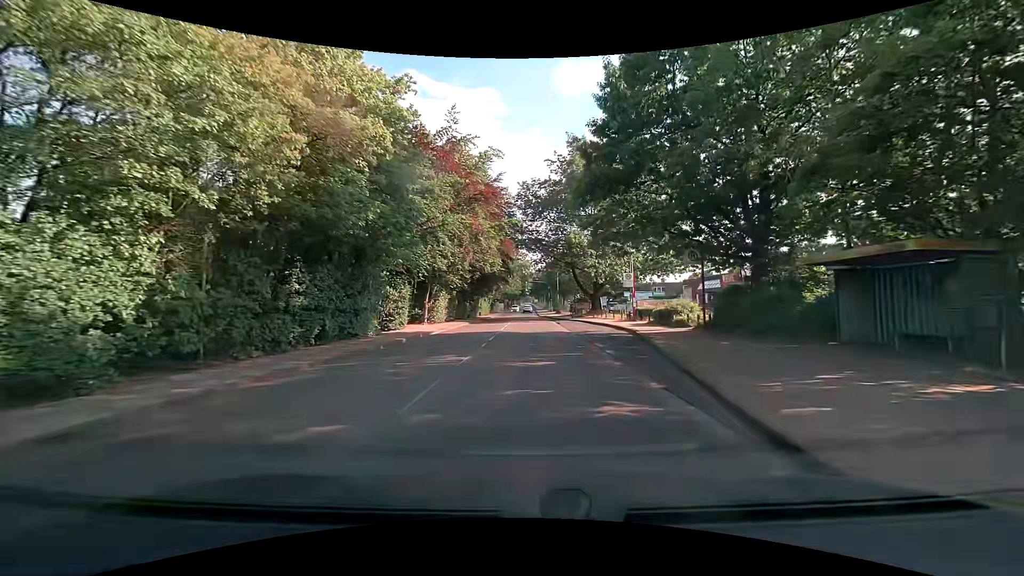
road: secondary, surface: asphalt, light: Day
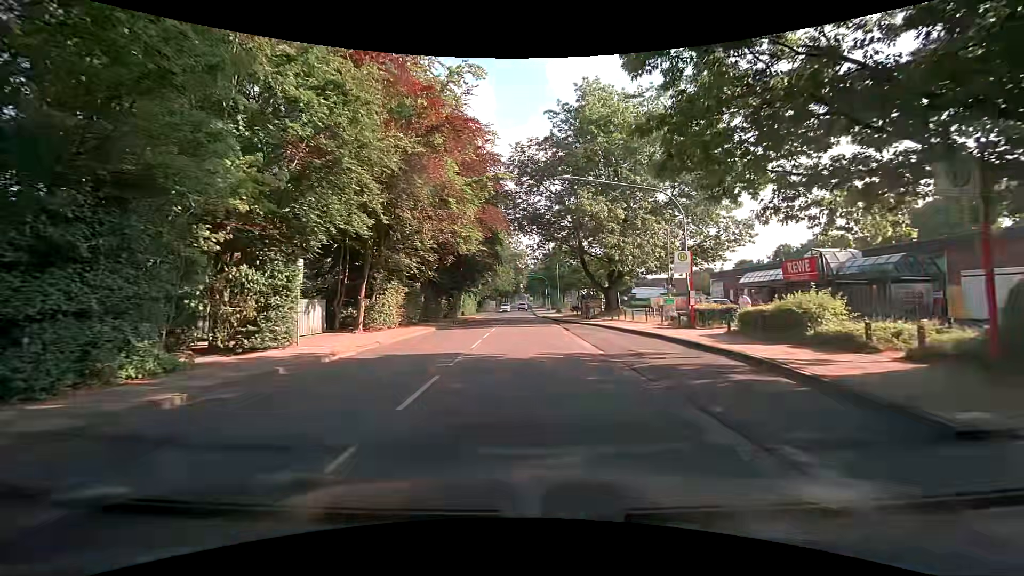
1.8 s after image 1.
(+0.2, +13.6) m; +1°
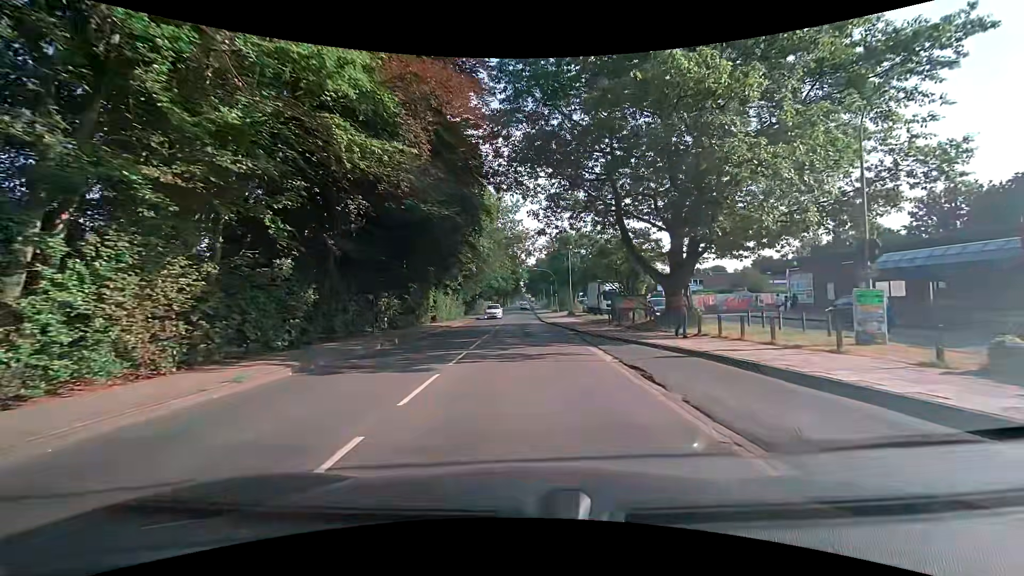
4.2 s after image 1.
(+0.2, +18.1) m; 0°
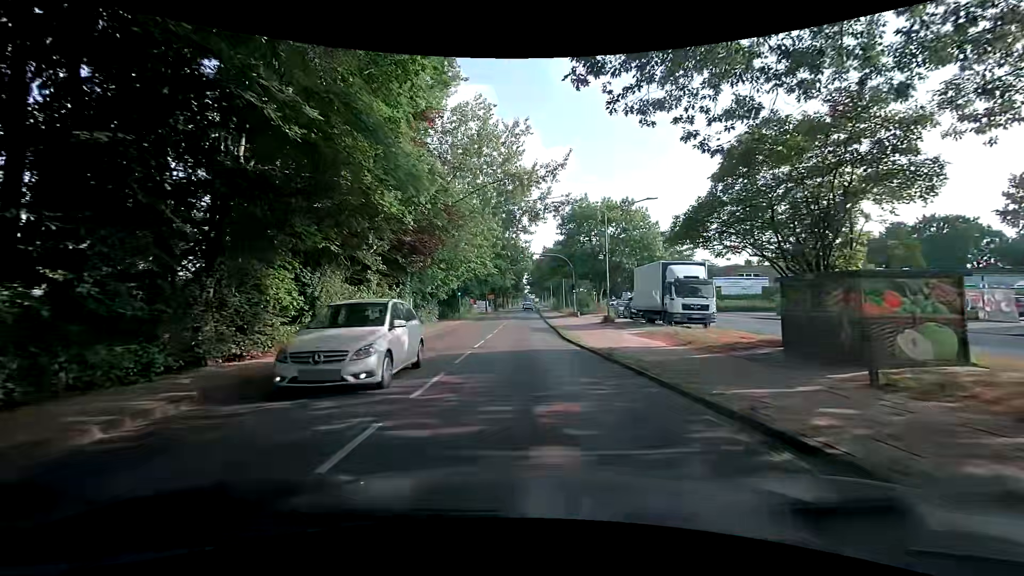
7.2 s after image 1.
(0.0, +22.5) m; +1°
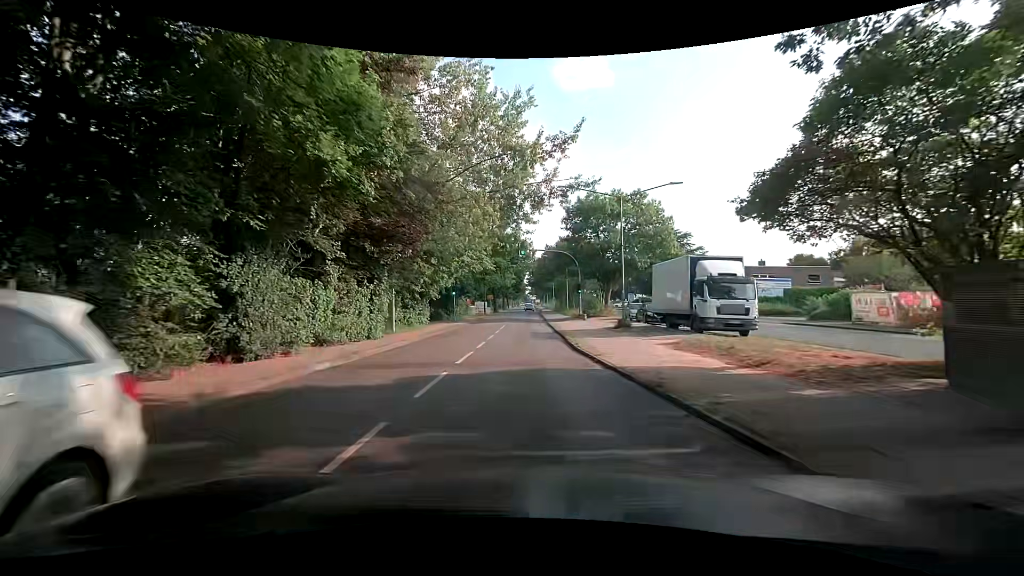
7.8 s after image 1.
(-0.1, +4.5) m; -1°
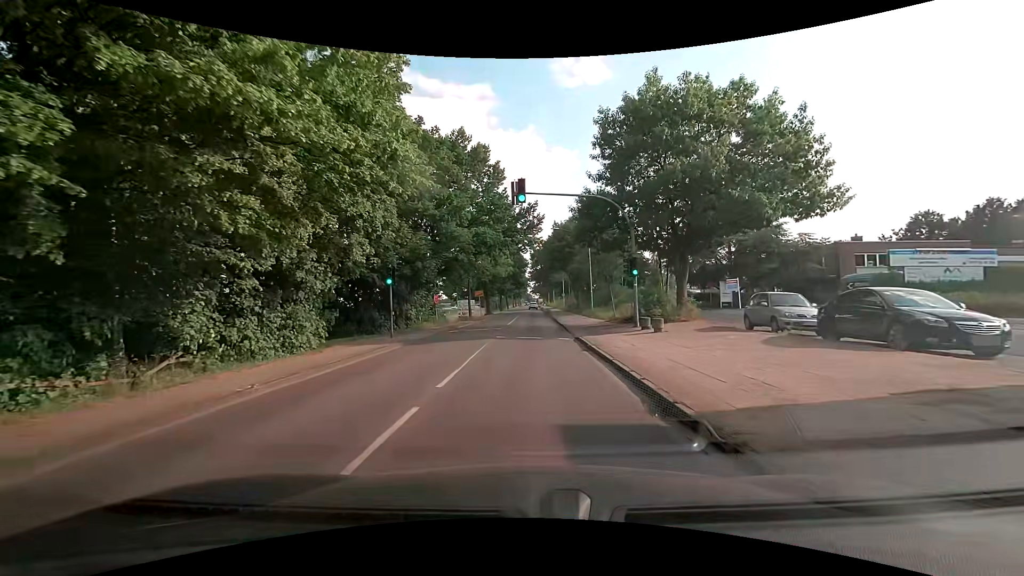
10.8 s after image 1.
(-0.1, +22.4) m; +1°
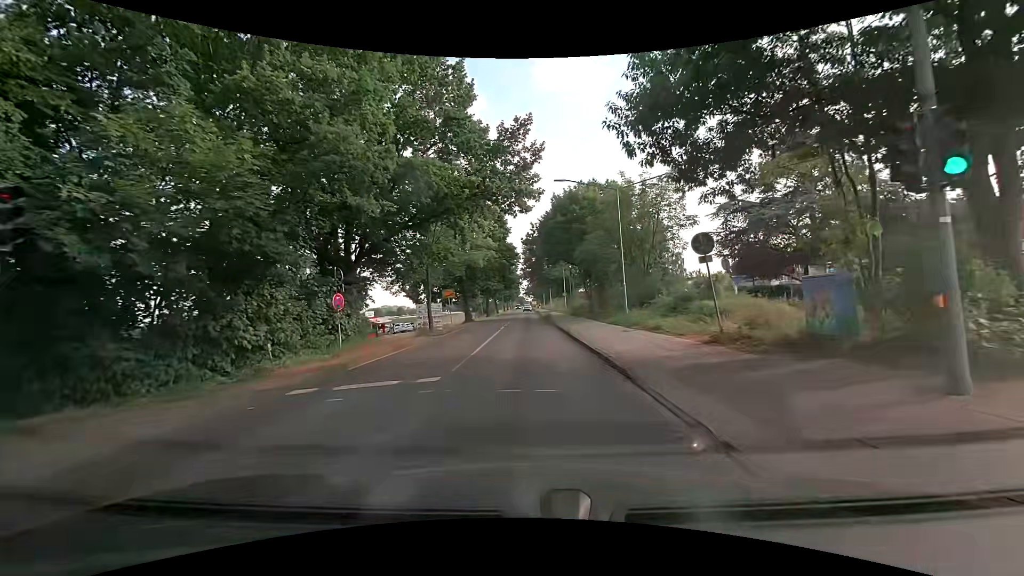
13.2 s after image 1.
(-0.2, +17.8) m; -1°
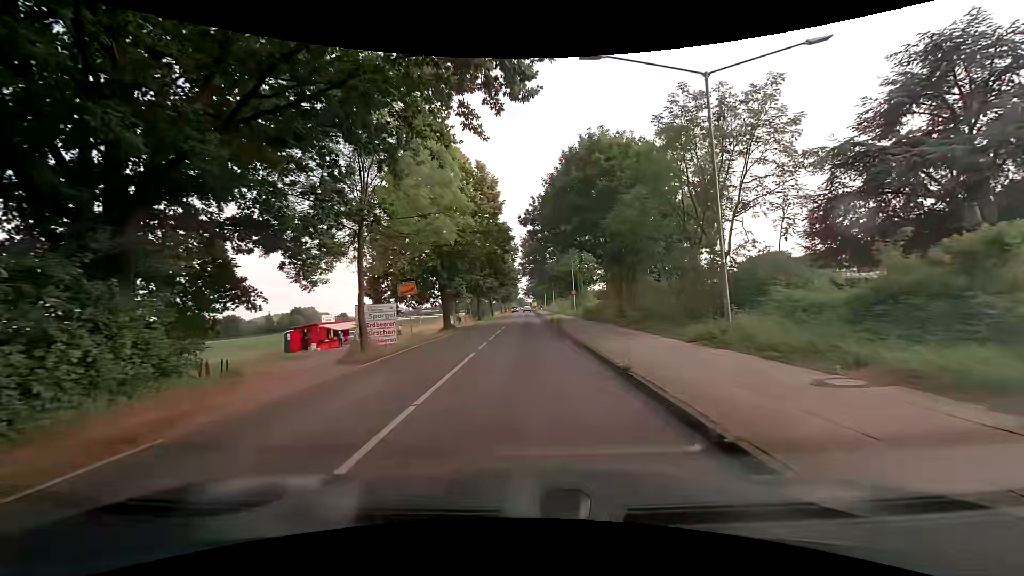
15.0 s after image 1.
(+0.2, +13.5) m; +2°
(0, +10) (-1, +20) (-1, +30) (-1, +40) (-1, +50) (-2, +60) (-2, +70) (-2, +80) (-3, +90) (-3, +100) m
